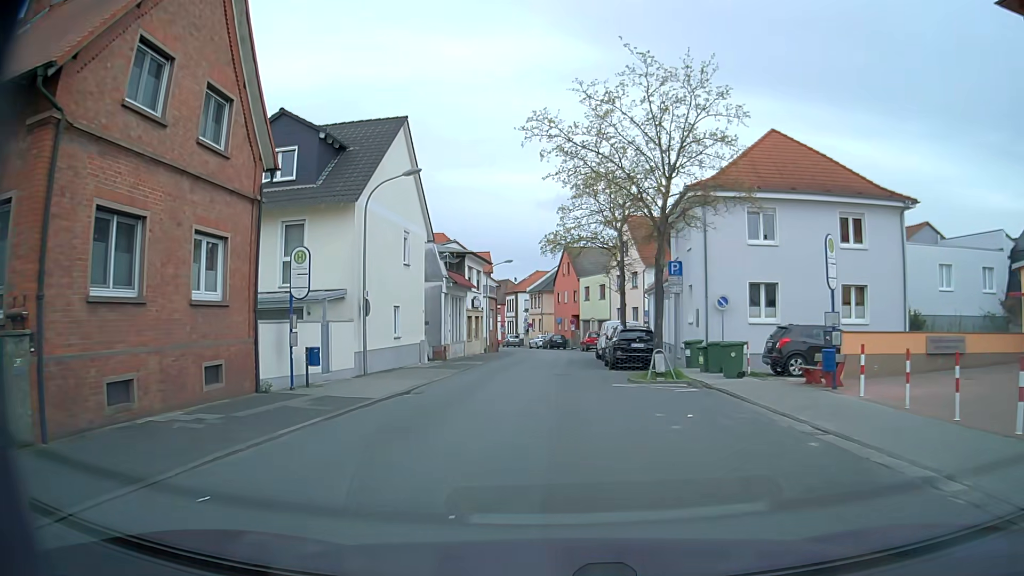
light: Day
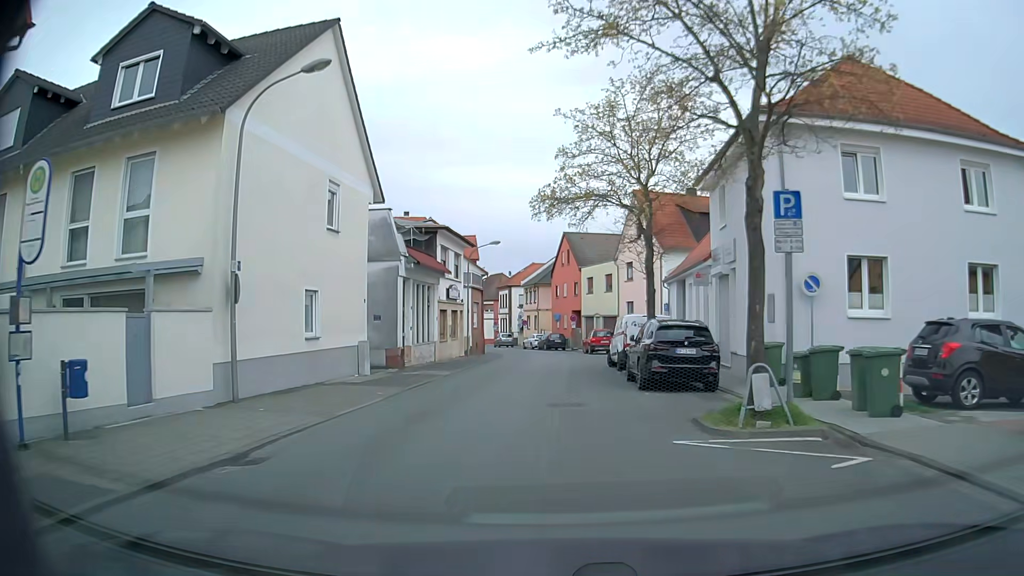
(0.0, +9.5) m; 0°
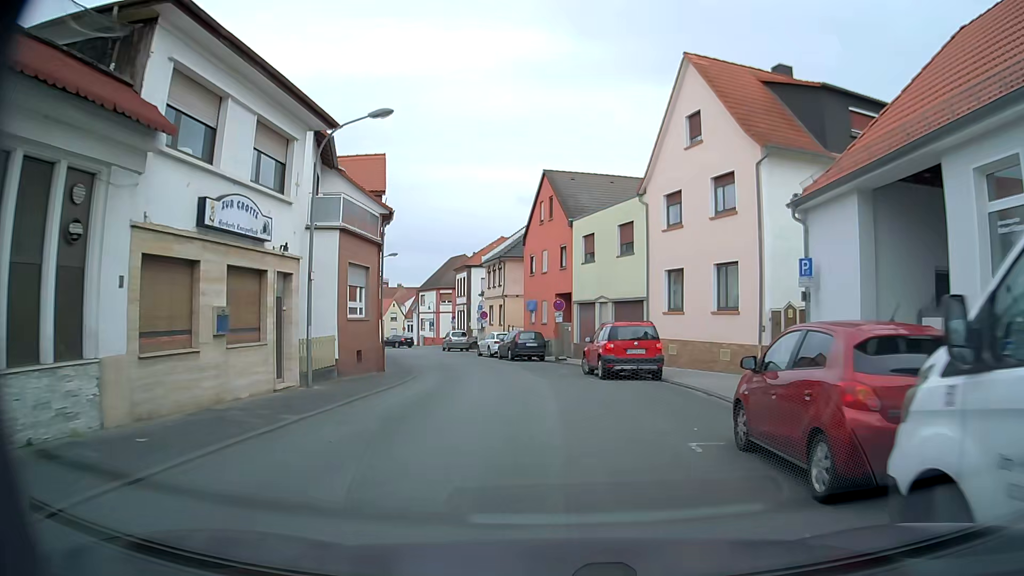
(+0.4, +24.0) m; +2°
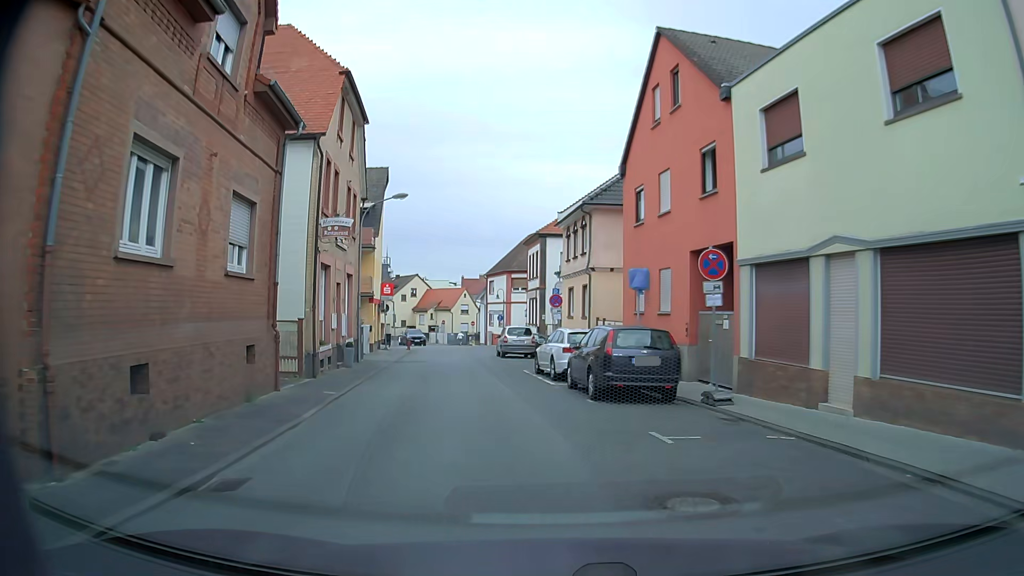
(-0.6, +19.5) m; -7°
